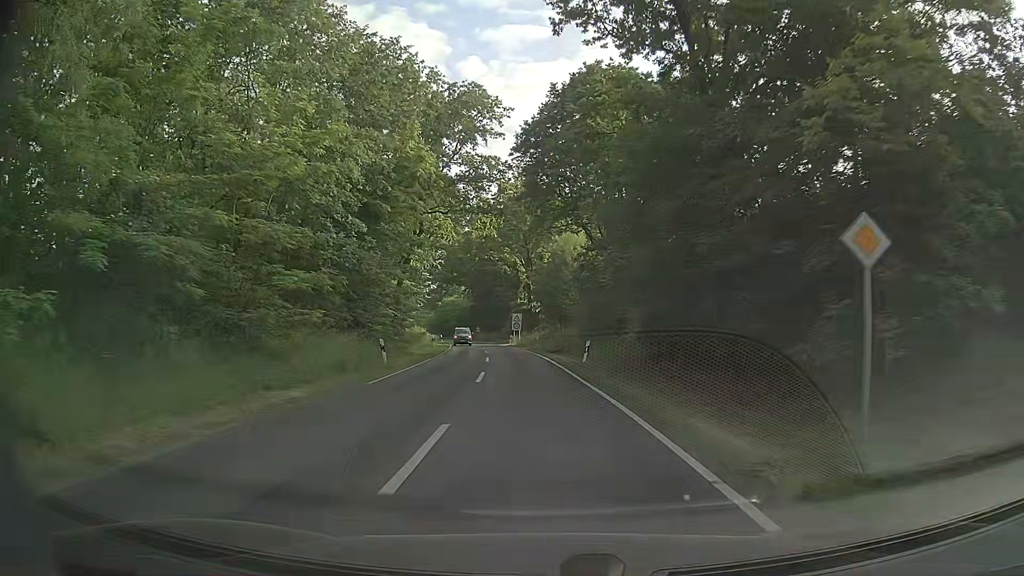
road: secondary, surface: asphalt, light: Day
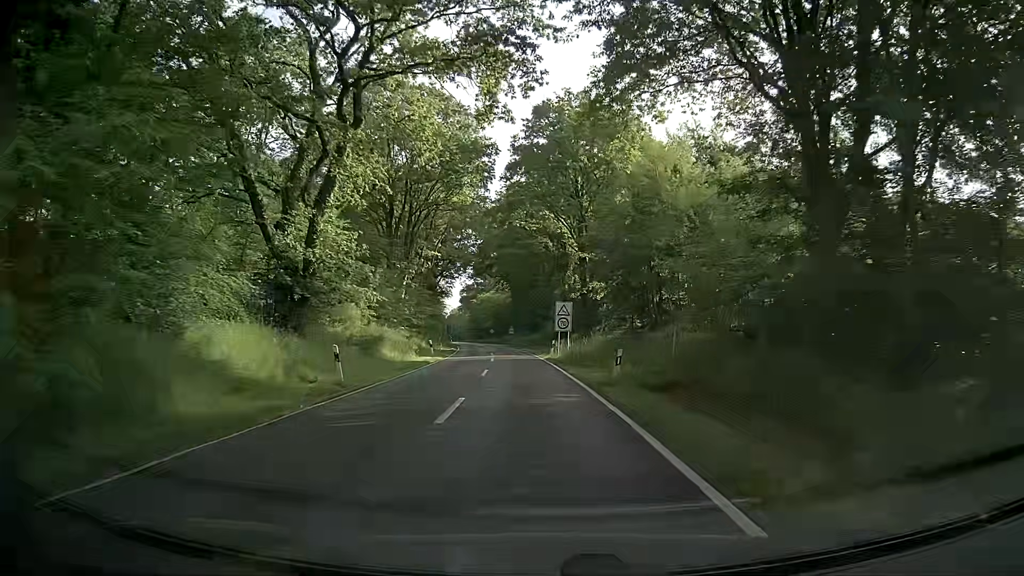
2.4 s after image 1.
(-1.4, +31.4) m; -4°
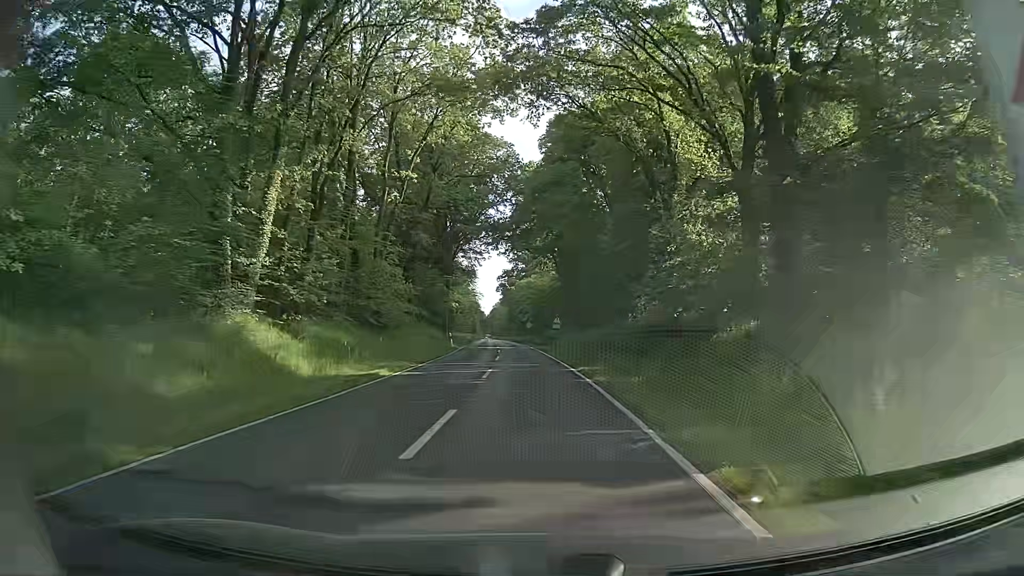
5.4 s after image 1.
(-1.6, +39.0) m; -4°
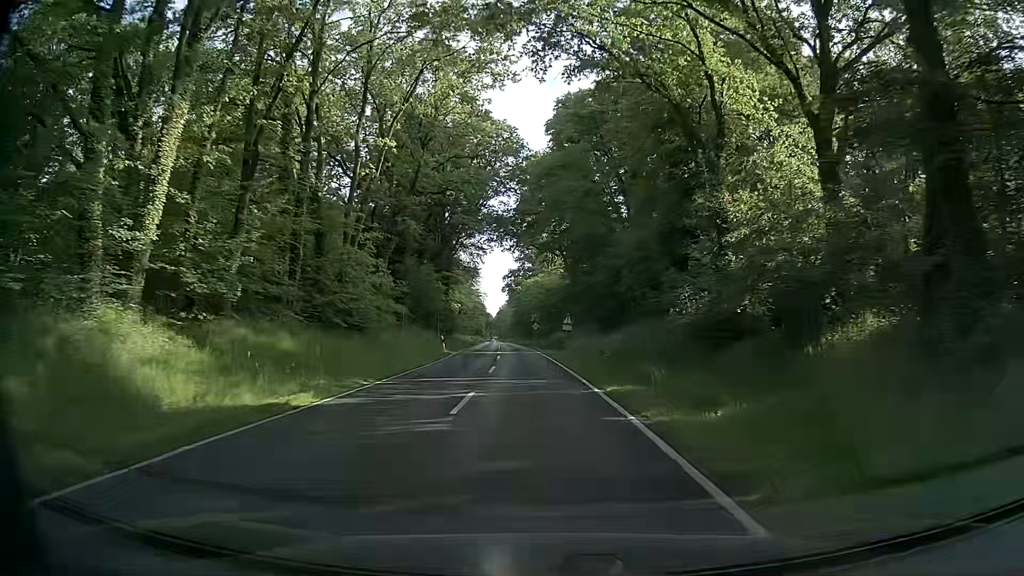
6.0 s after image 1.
(-0.1, +7.8) m; -1°
